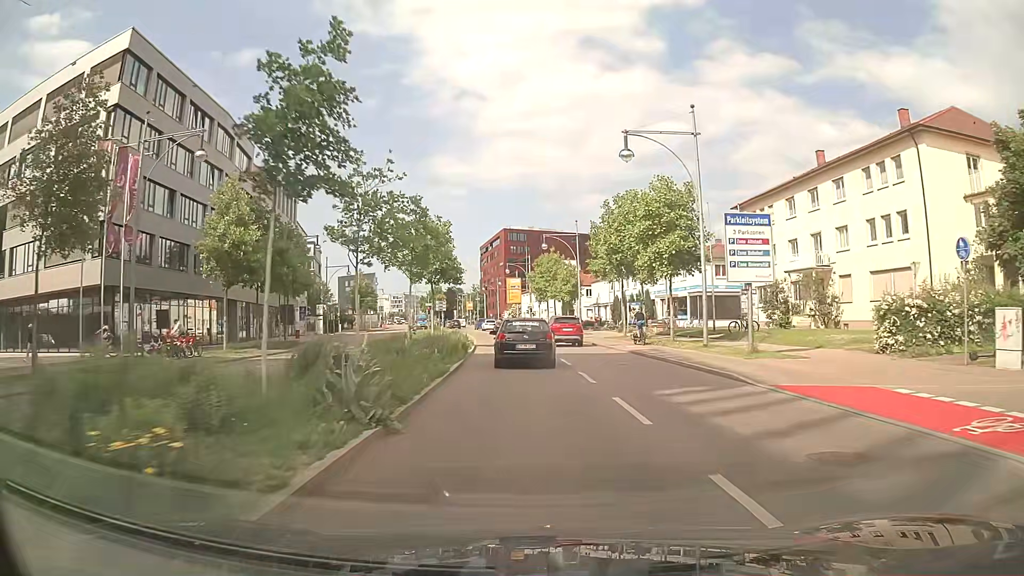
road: primary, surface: asphalt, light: Day
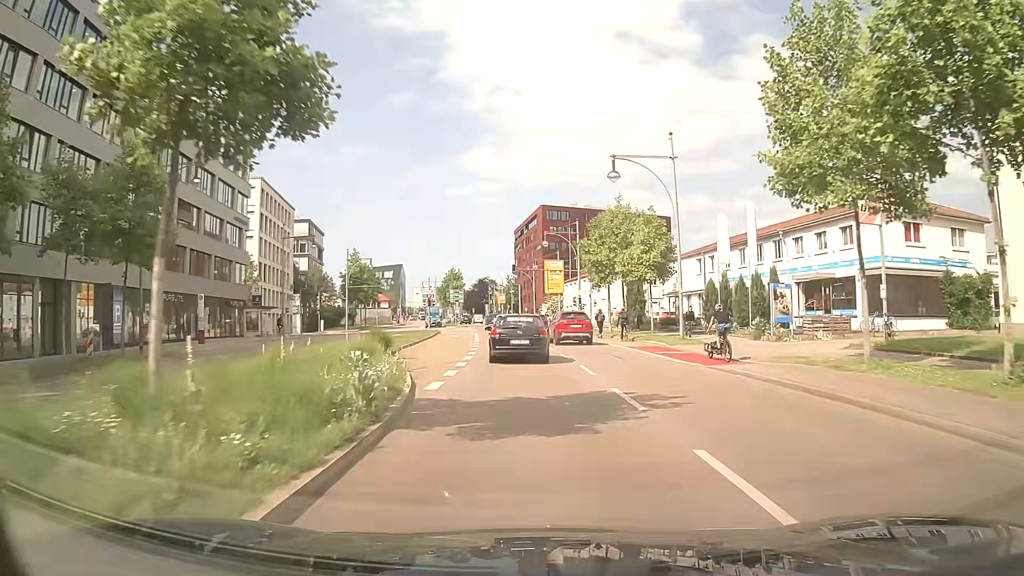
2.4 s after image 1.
(-0.7, +29.1) m; -3°
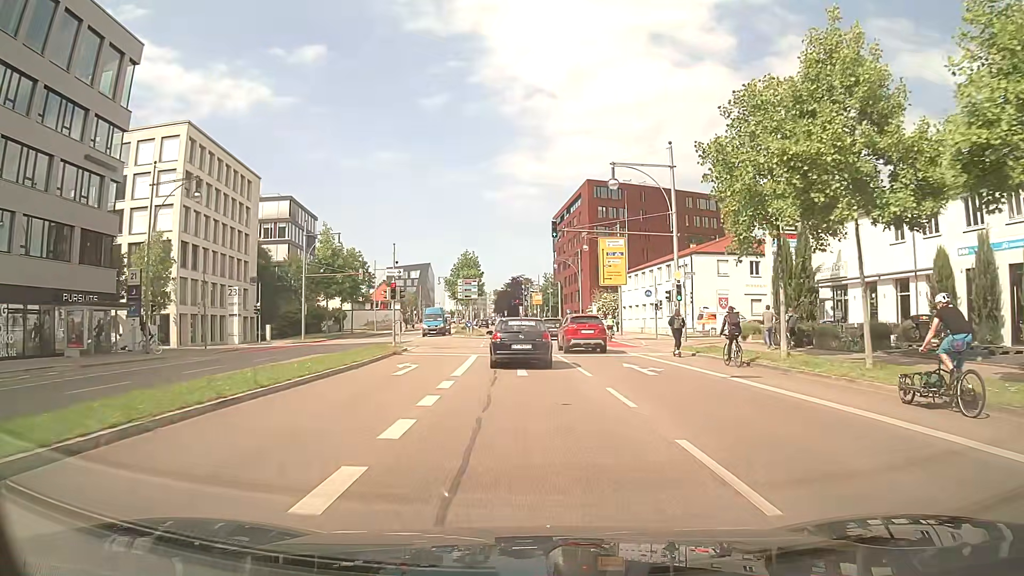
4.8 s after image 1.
(-0.7, +29.2) m; -3°
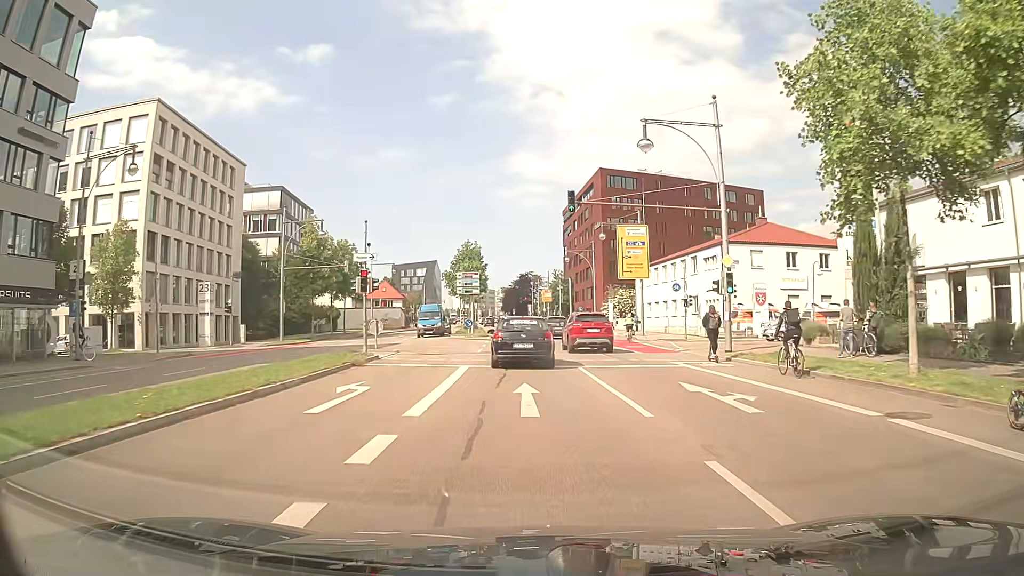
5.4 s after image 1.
(-0.1, +7.3) m; -1°
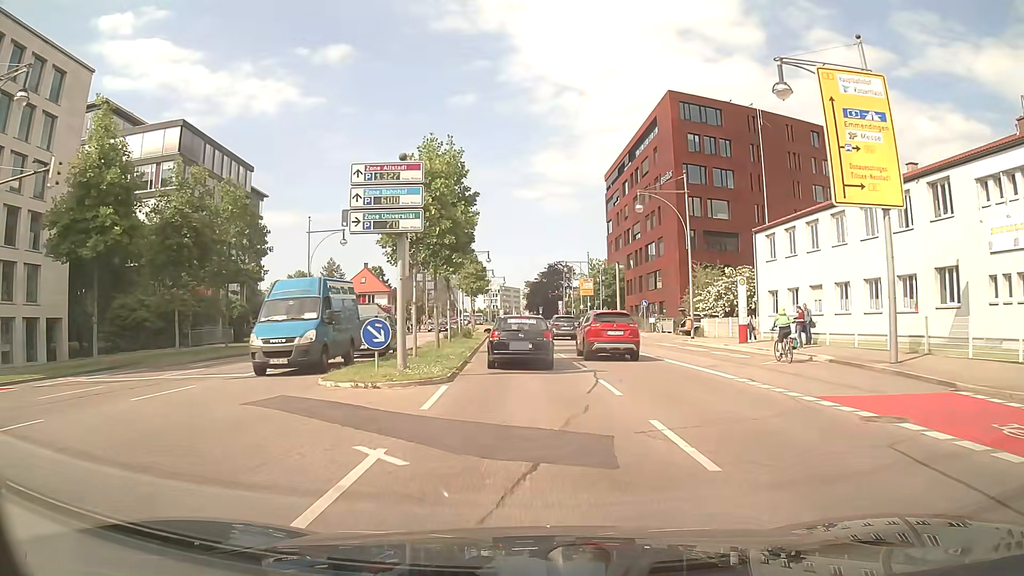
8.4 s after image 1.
(-1.0, +35.9) m; -2°
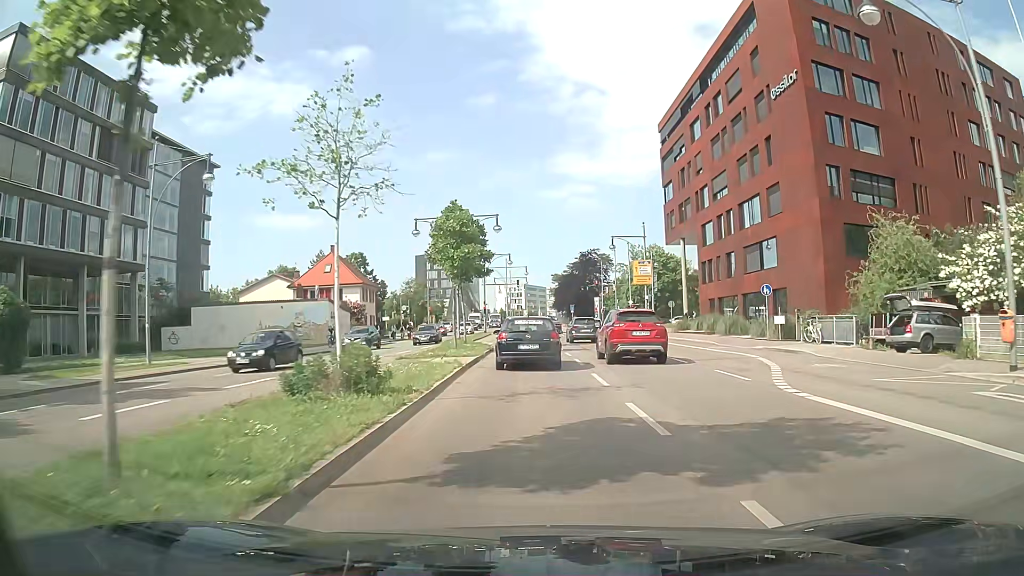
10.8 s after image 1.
(-0.6, +28.1) m; -3°
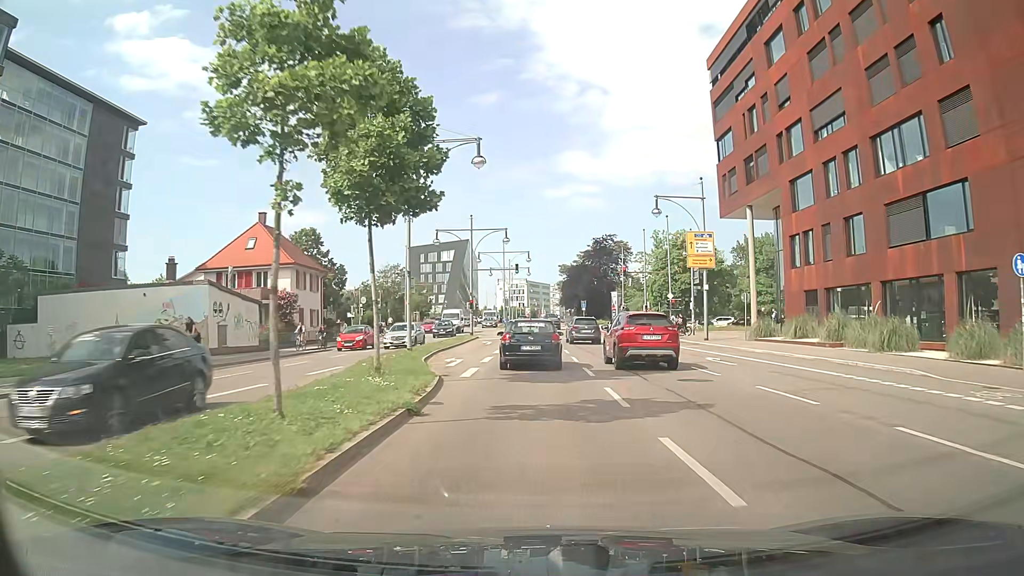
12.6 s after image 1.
(+0.1, +21.1) m; 0°
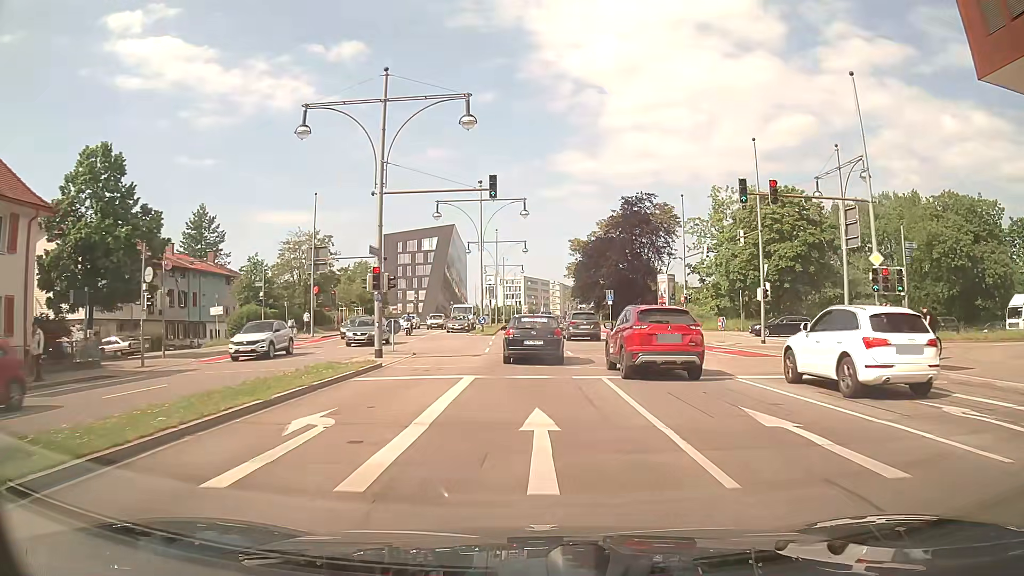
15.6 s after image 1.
(+0.2, +35.8) m; +1°
